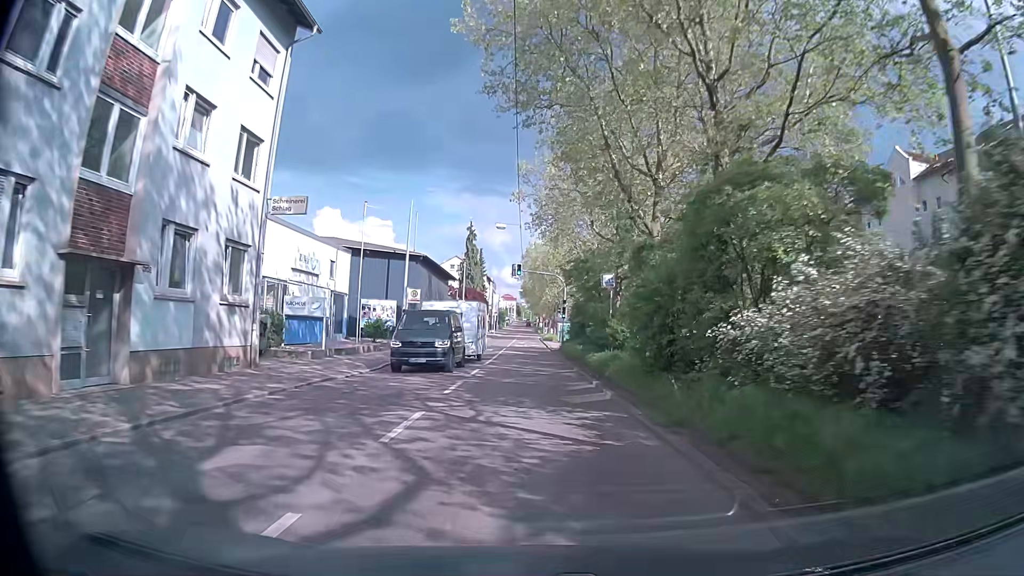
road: secondary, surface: asphalt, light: Day
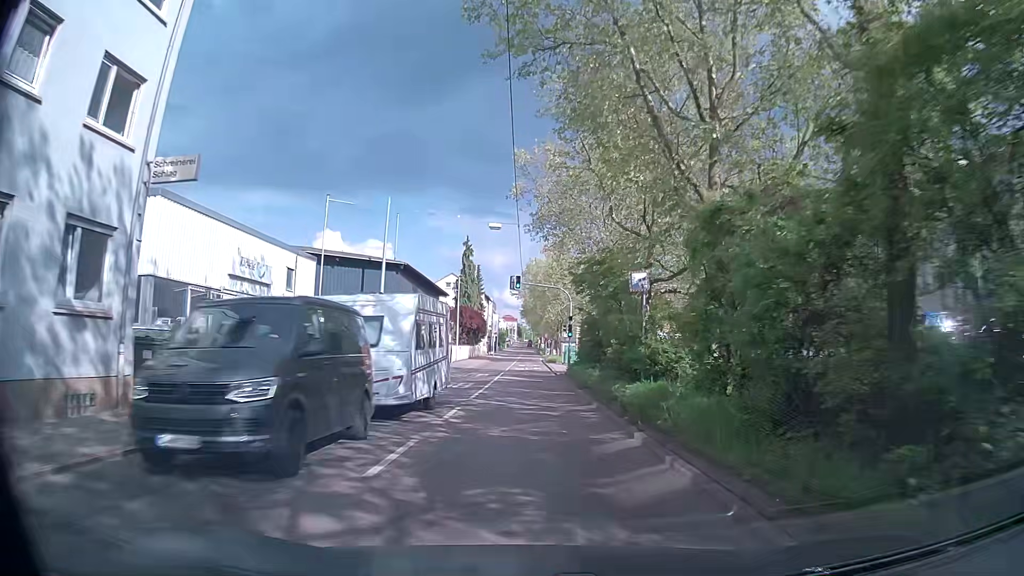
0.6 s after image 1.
(0.0, +6.7) m; 0°
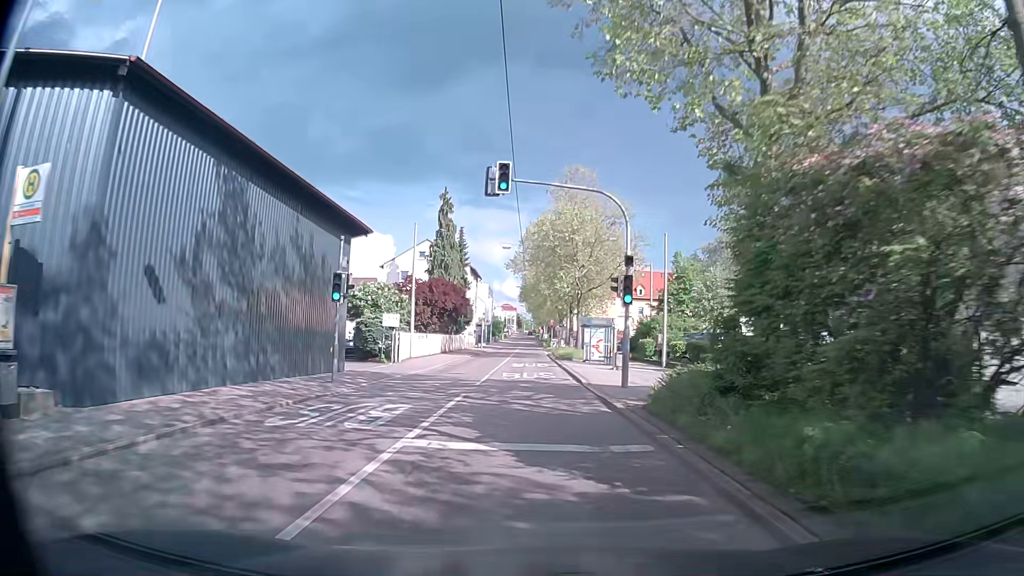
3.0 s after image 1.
(-0.1, +26.8) m; 0°
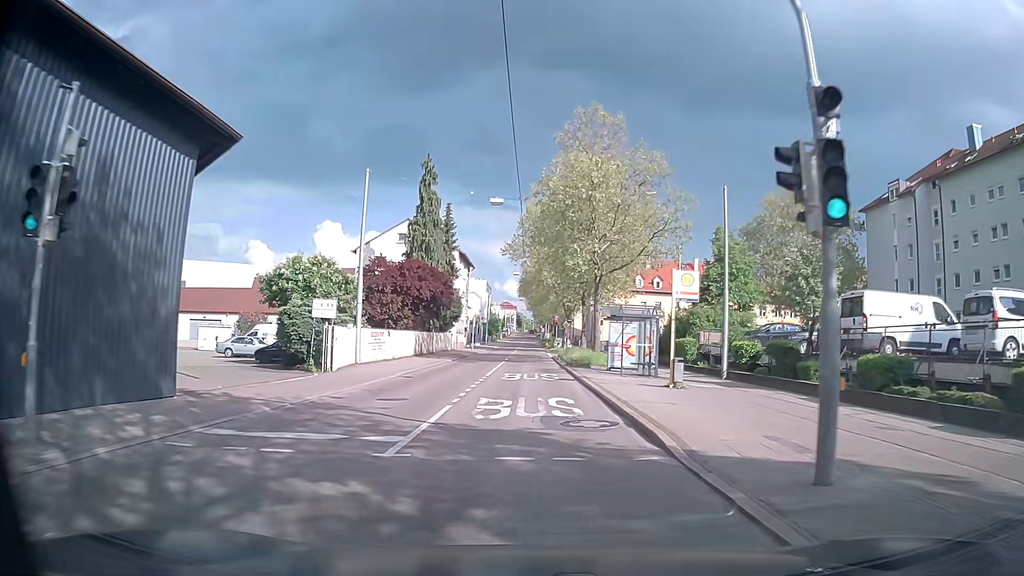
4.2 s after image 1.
(-0.1, +13.4) m; +1°
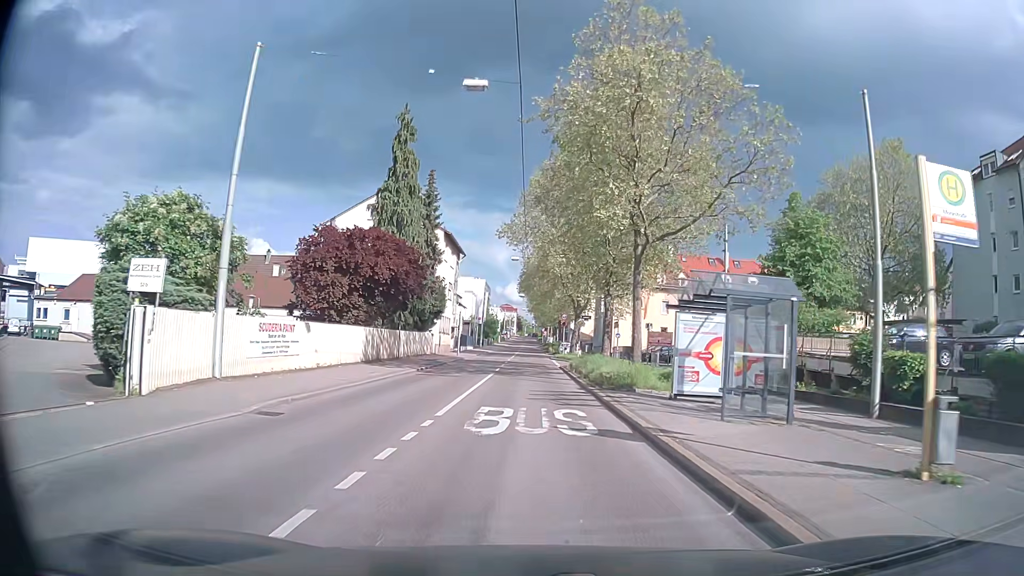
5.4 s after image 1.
(-0.3, +13.7) m; -1°
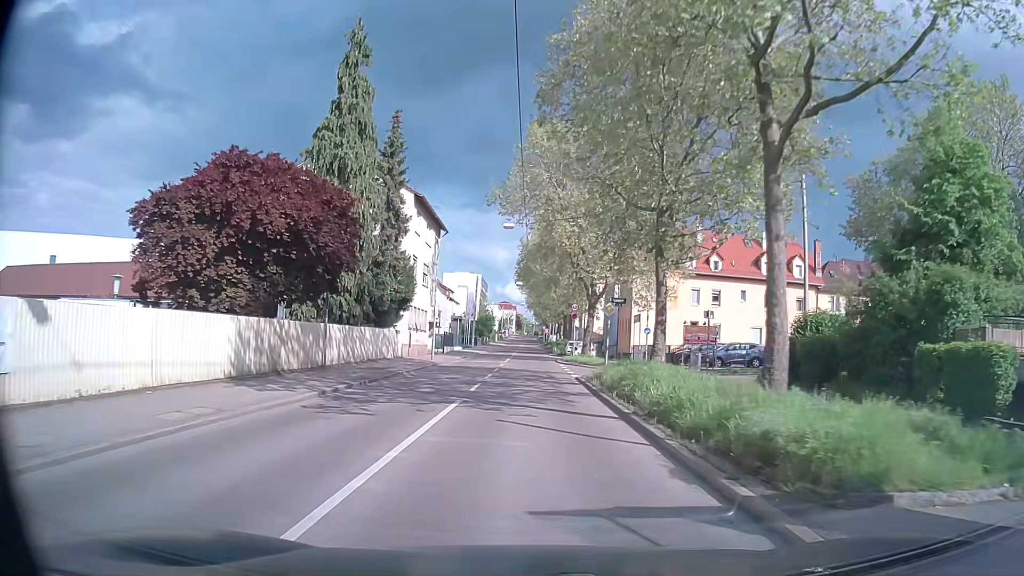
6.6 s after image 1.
(+0.1, +13.9) m; 0°
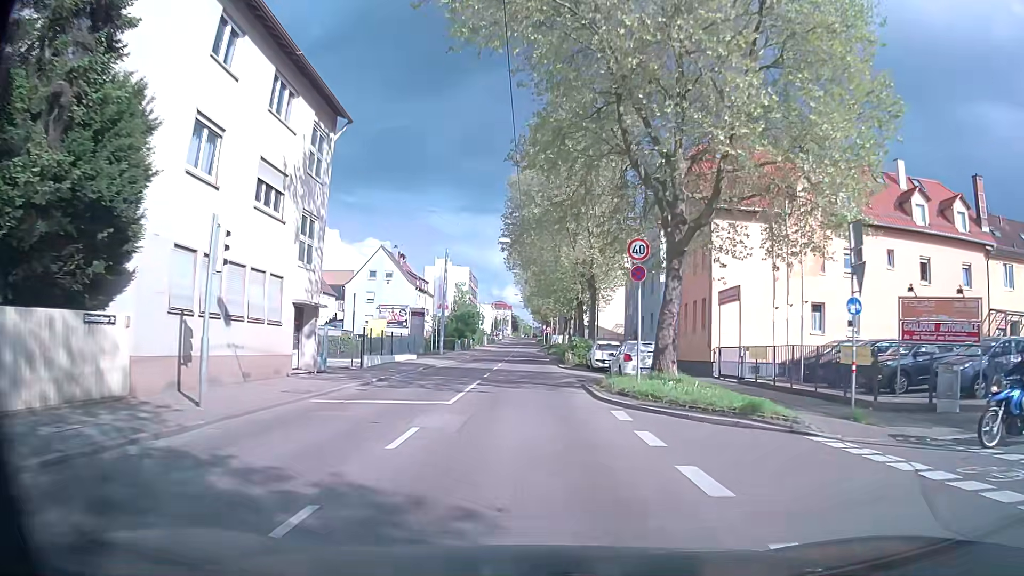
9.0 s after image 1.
(+0.2, +27.7) m; 0°
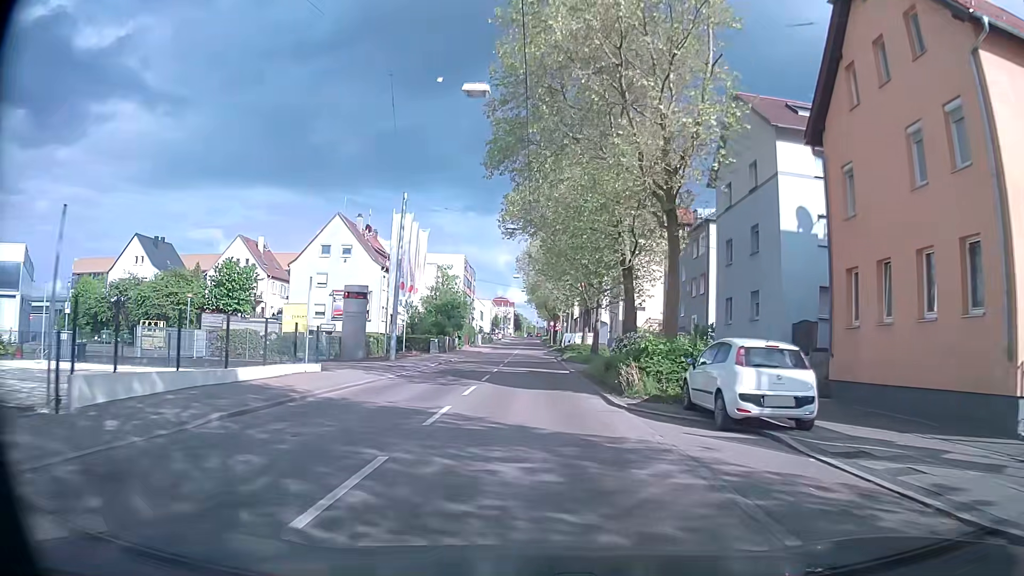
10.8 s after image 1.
(-0.1, +21.7) m; 0°
(0, +10) (0, +20) (0, +30) (0, +40) (0, +50) (0, +60) (0, +70) (0, +80) (0, +90) (0, +100) m
